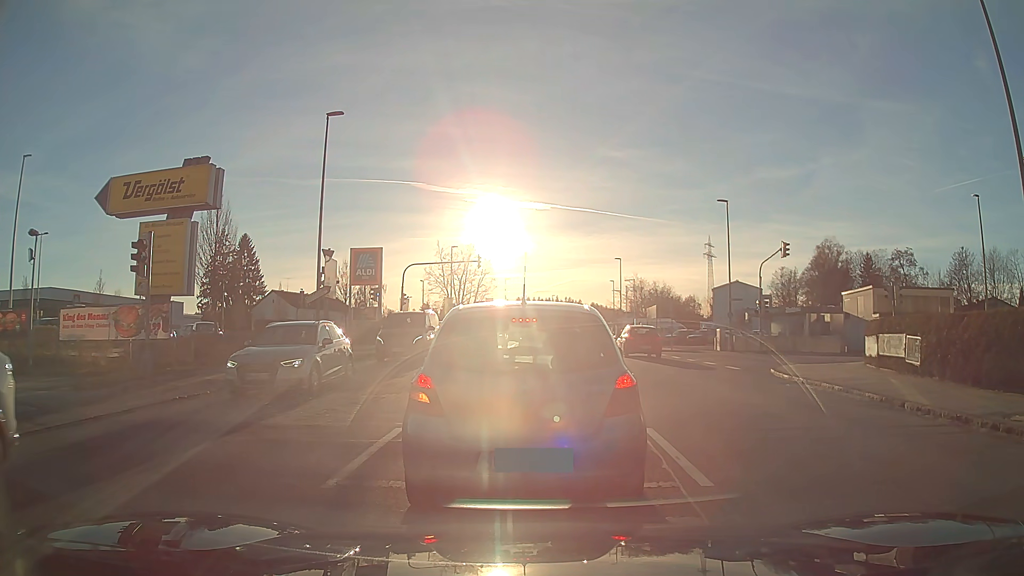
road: tertiary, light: Day
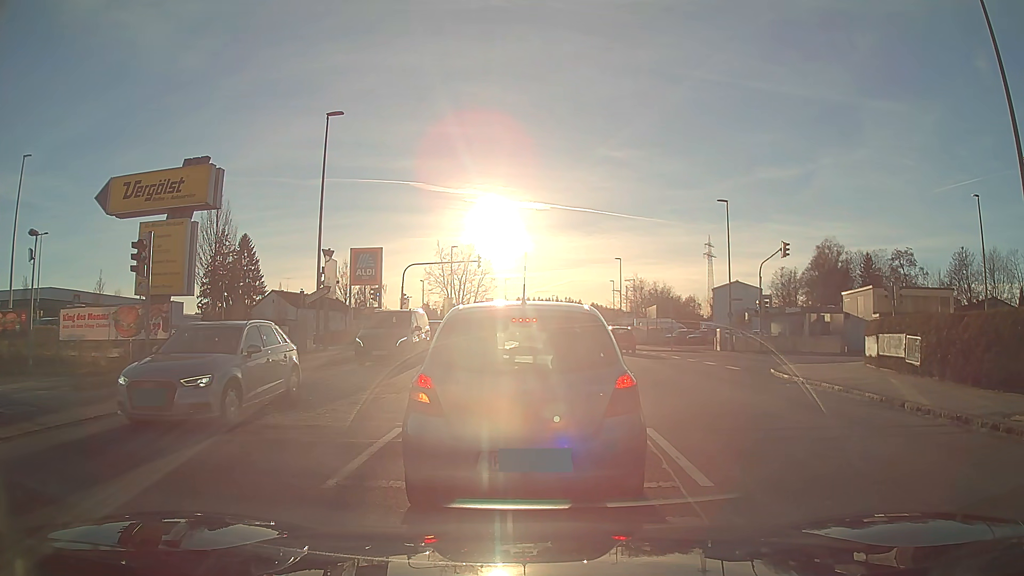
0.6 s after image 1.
(0.0, 0.0) m; 0°
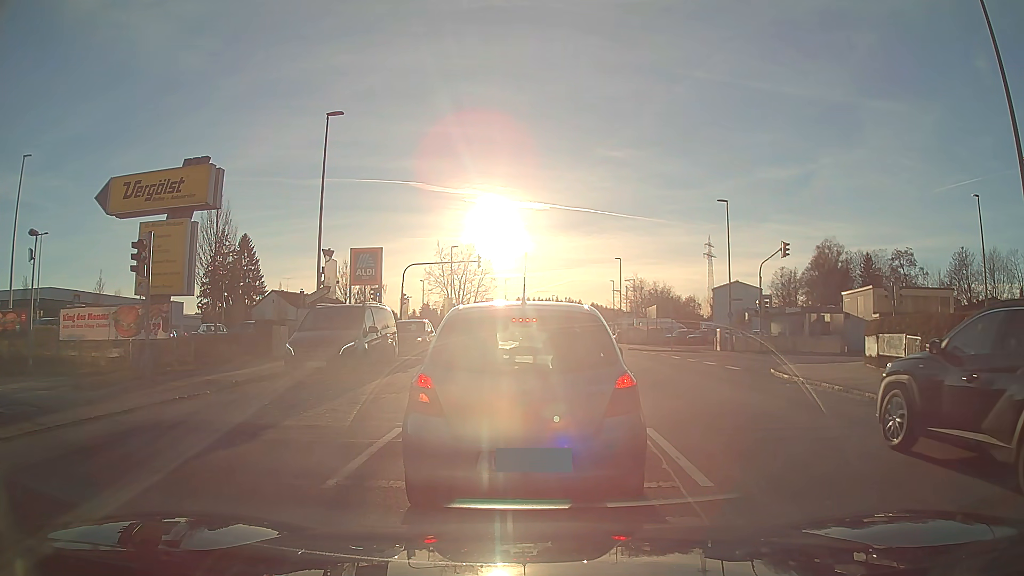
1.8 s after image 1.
(0.0, 0.0) m; 0°
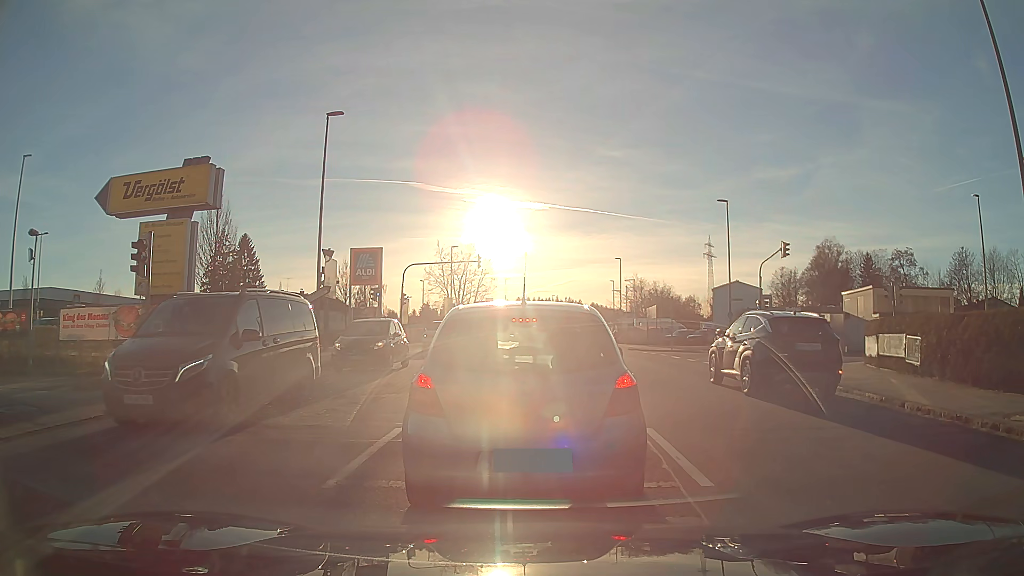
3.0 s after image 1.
(0.0, 0.0) m; 0°
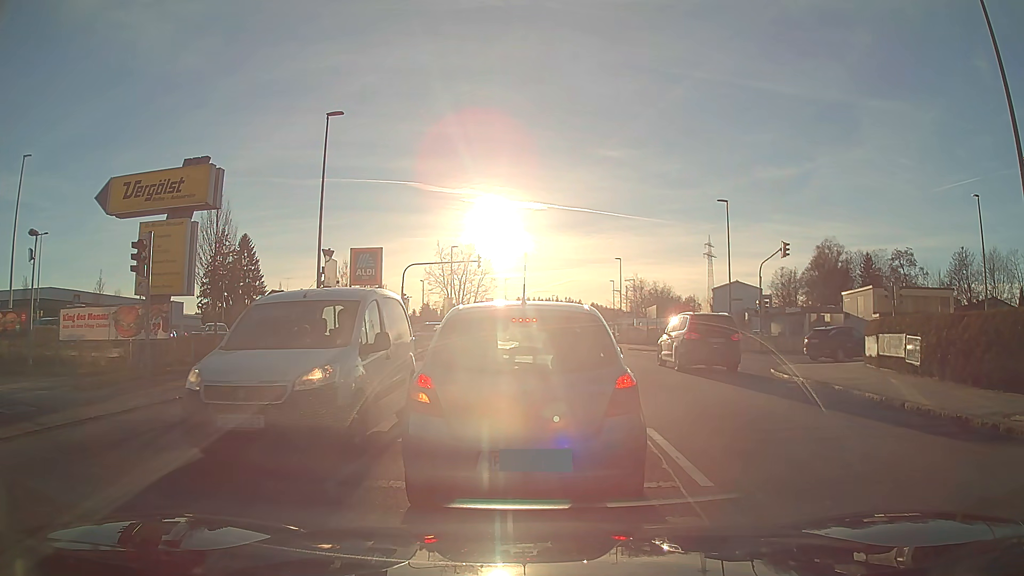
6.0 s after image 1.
(0.0, 0.0) m; 0°
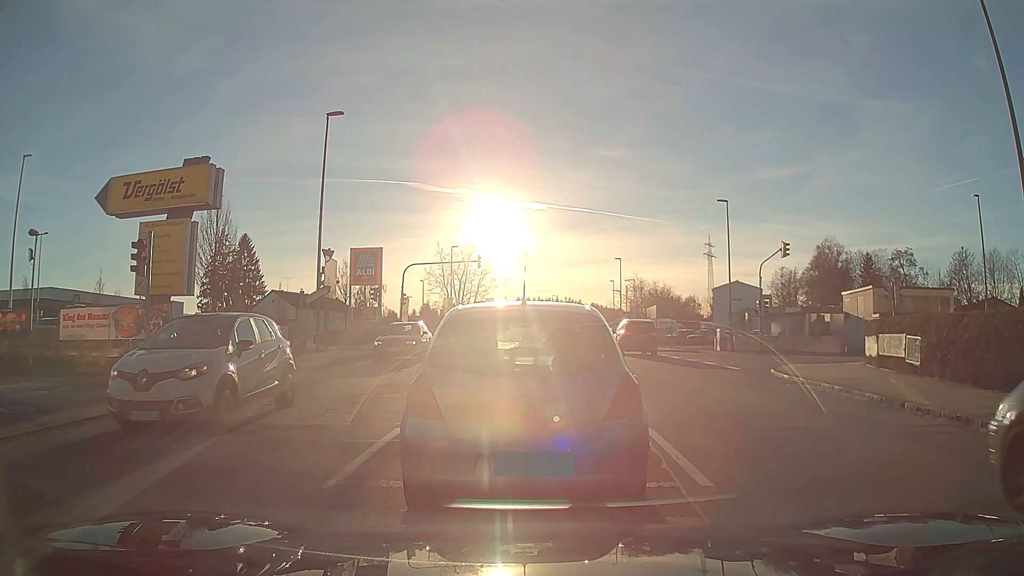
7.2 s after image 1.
(0.0, 0.0) m; 0°
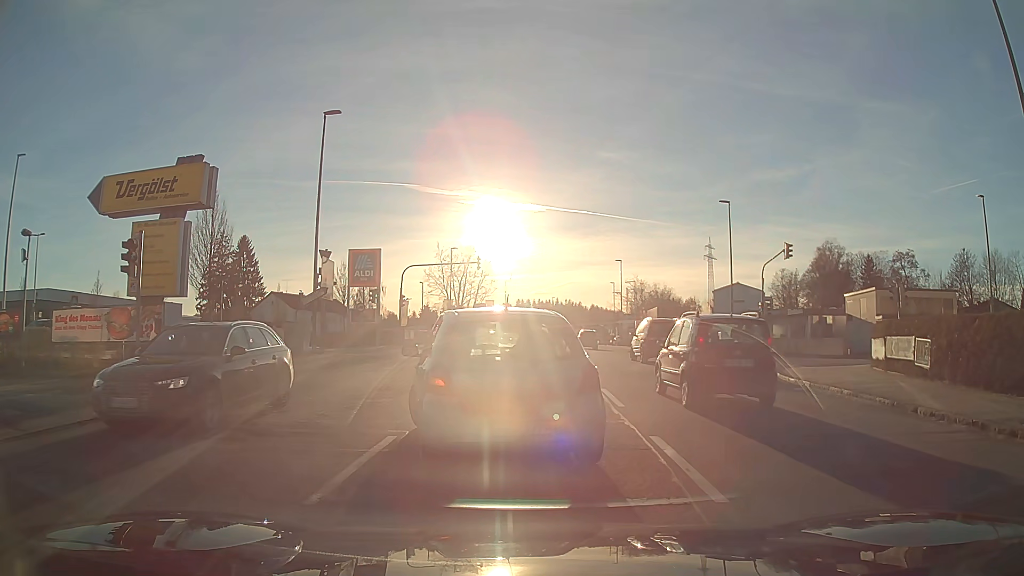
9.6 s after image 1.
(0.0, +0.5) m; 0°
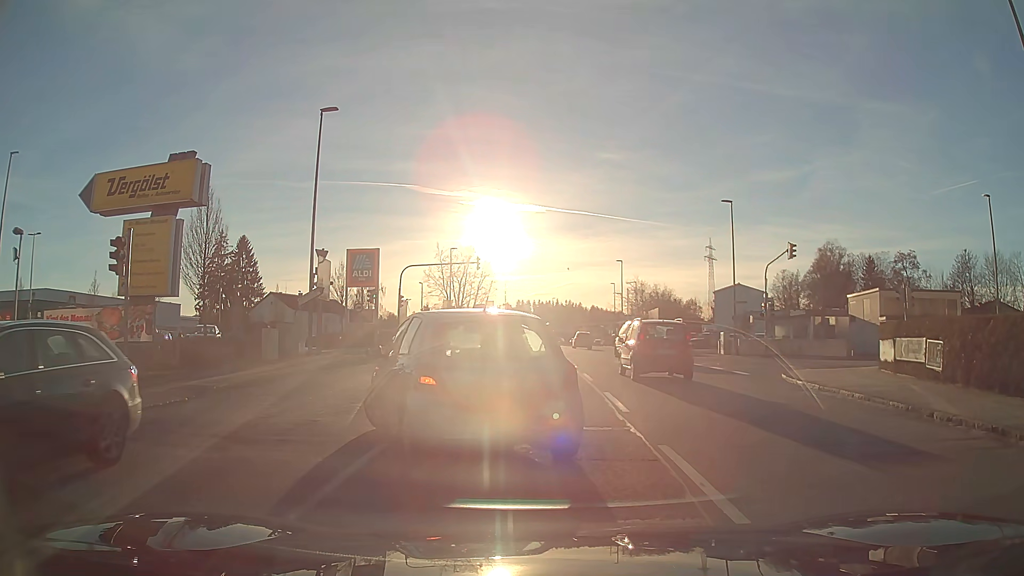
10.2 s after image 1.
(0.0, +0.6) m; 0°
